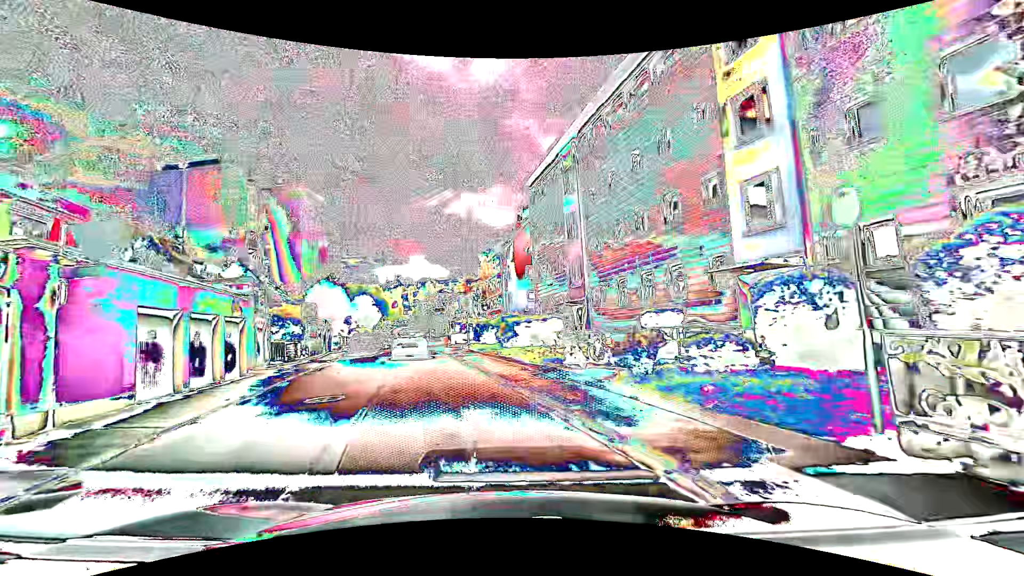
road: residential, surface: asphalt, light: Day
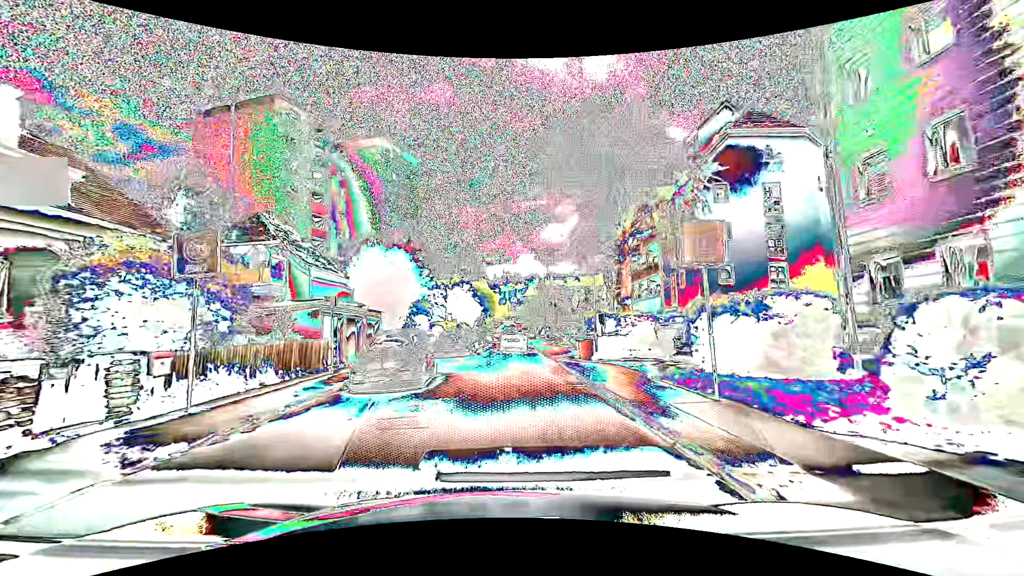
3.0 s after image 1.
(-4.0, +22.4) m; -12°
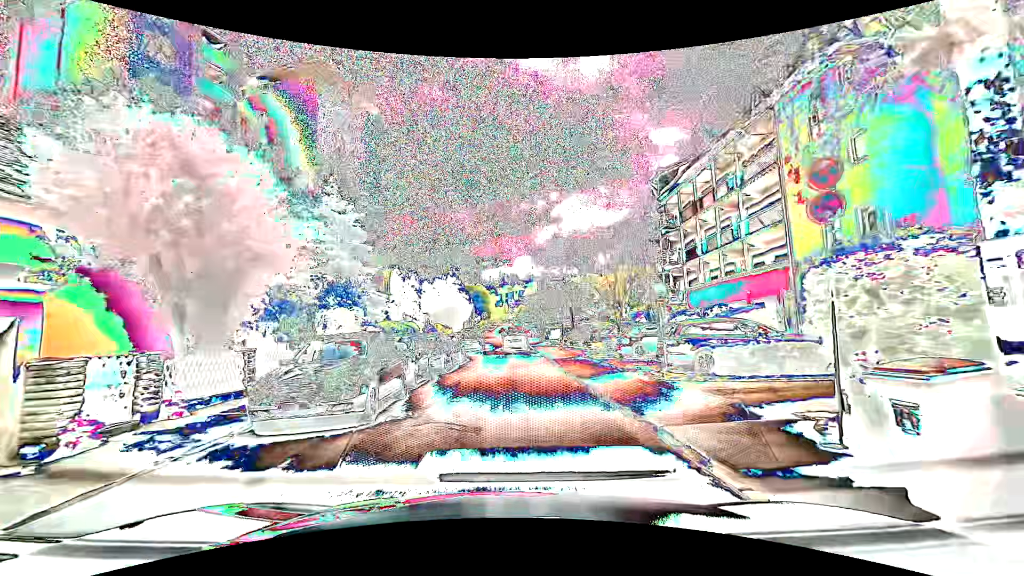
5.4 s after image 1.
(+0.1, +19.0) m; 0°
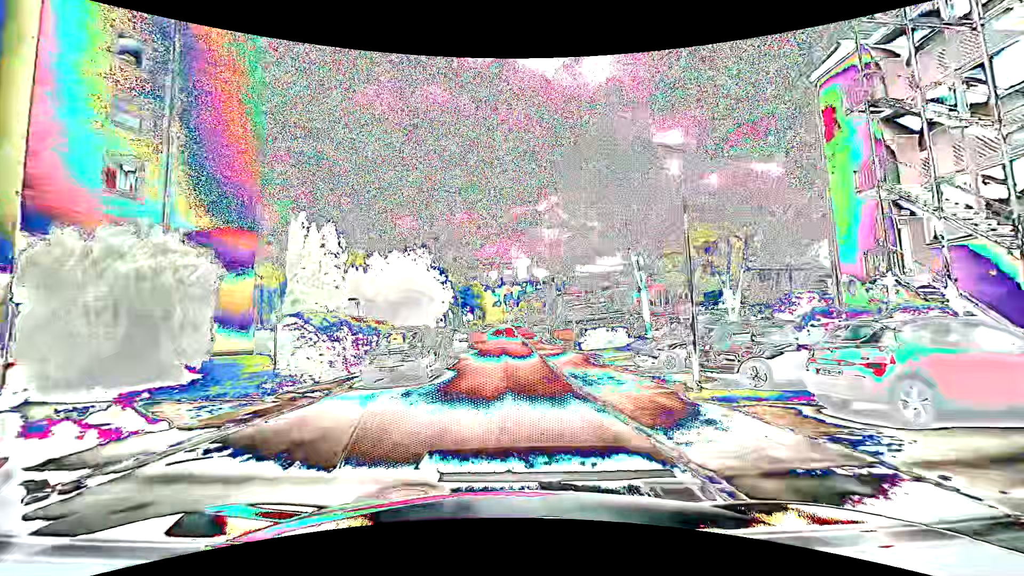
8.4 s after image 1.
(+0.3, +24.7) m; 0°
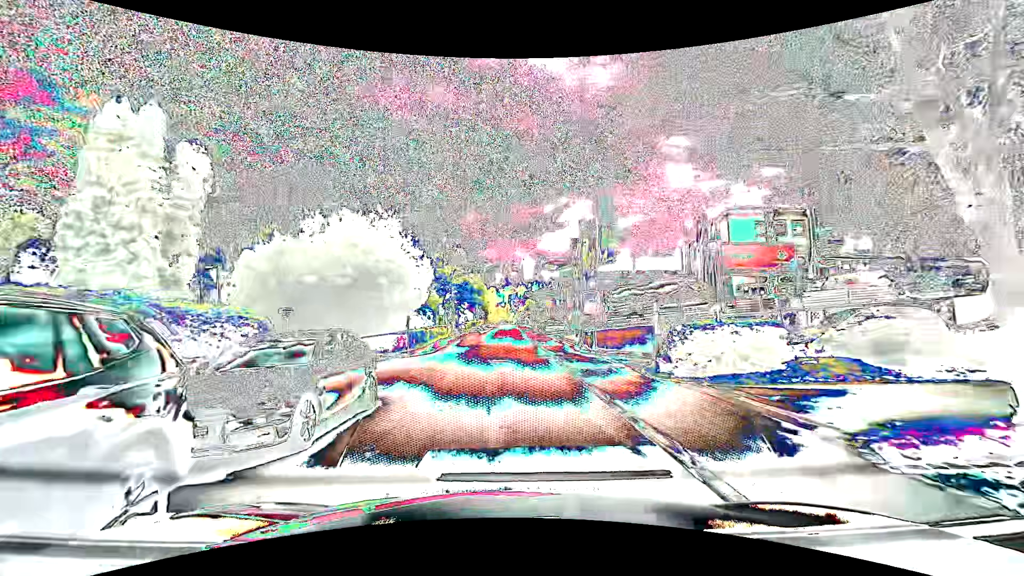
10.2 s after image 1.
(+0.1, +14.7) m; 0°
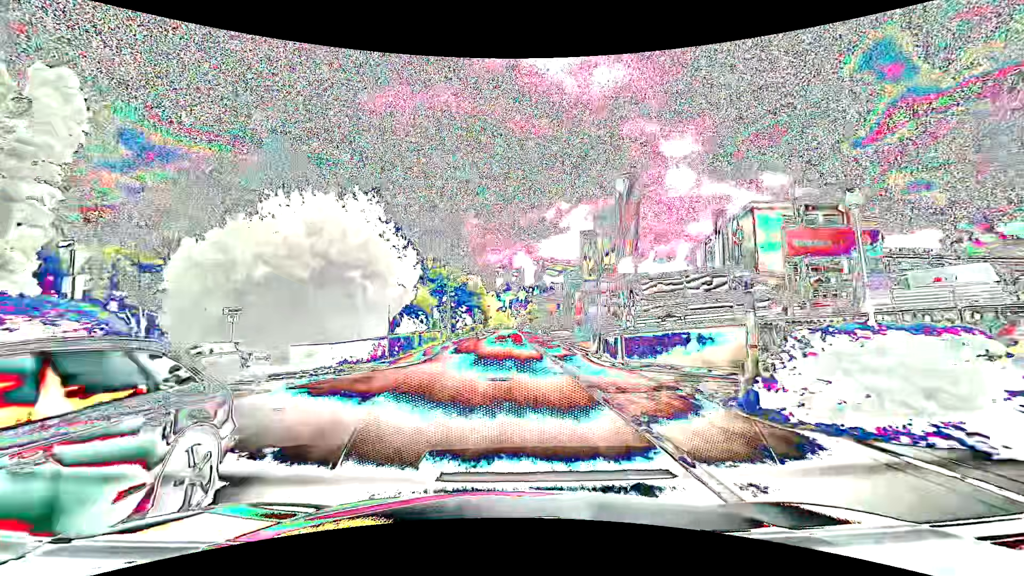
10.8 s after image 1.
(0.0, +5.0) m; 0°
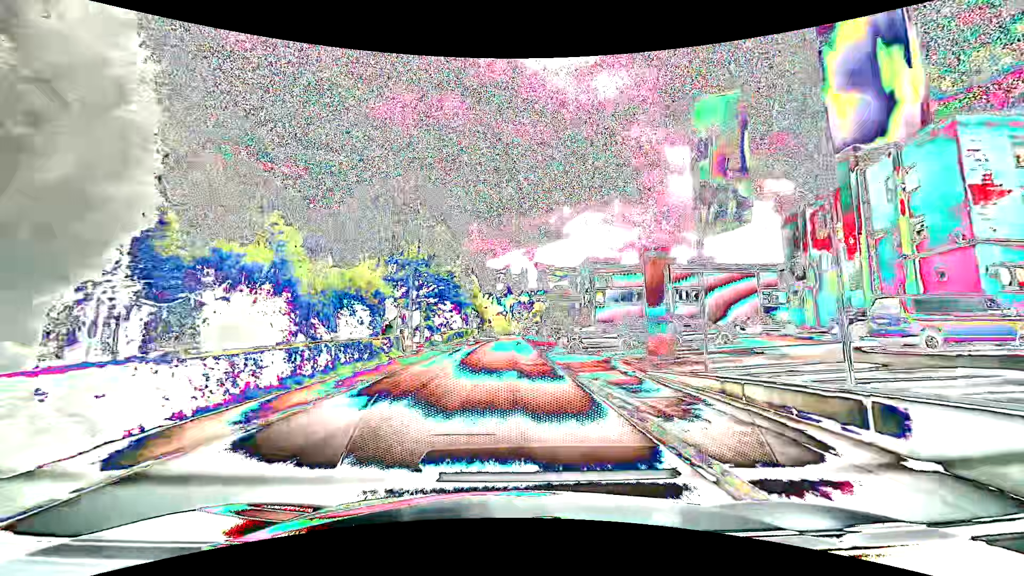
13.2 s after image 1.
(-0.2, +20.9) m; -1°
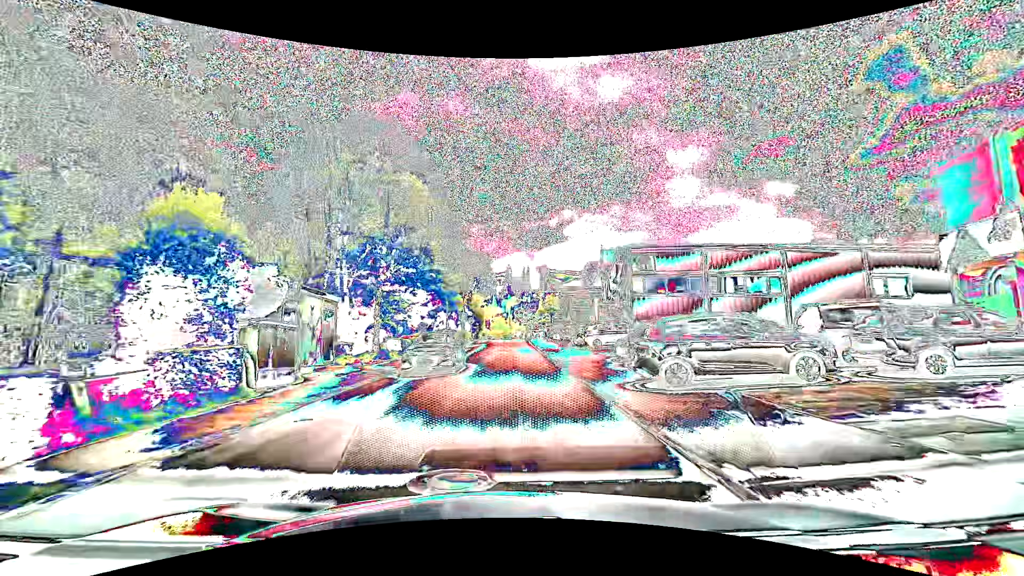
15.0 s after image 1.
(+0.1, +16.8) m; 0°
(0, +10) (0, +20) (0, +30) (0, +40) (0, +50) (0, +60) (0, +70) (+2, +80) (+10, +84) (+20, +84) m
